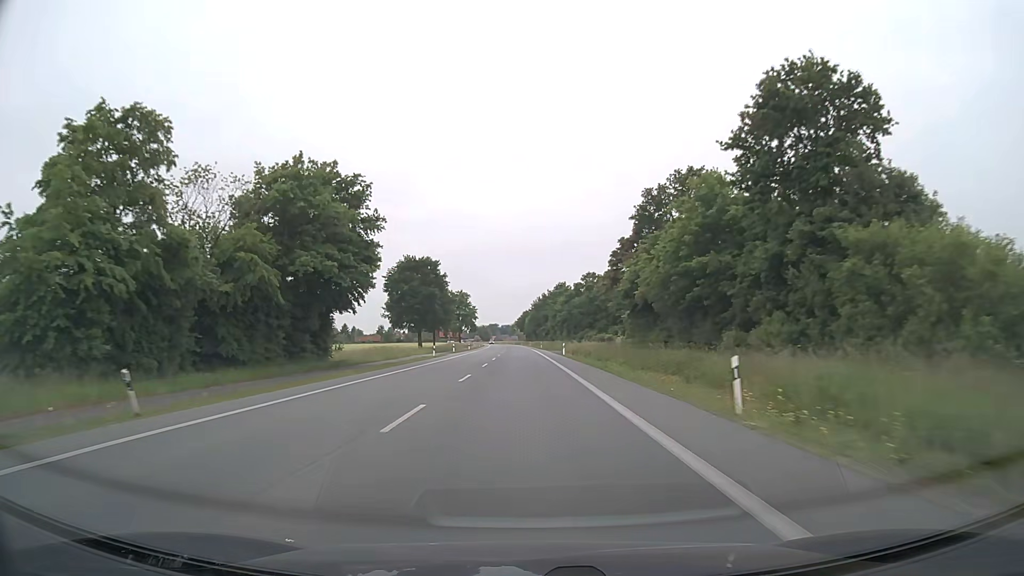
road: primary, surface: asphalt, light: Day
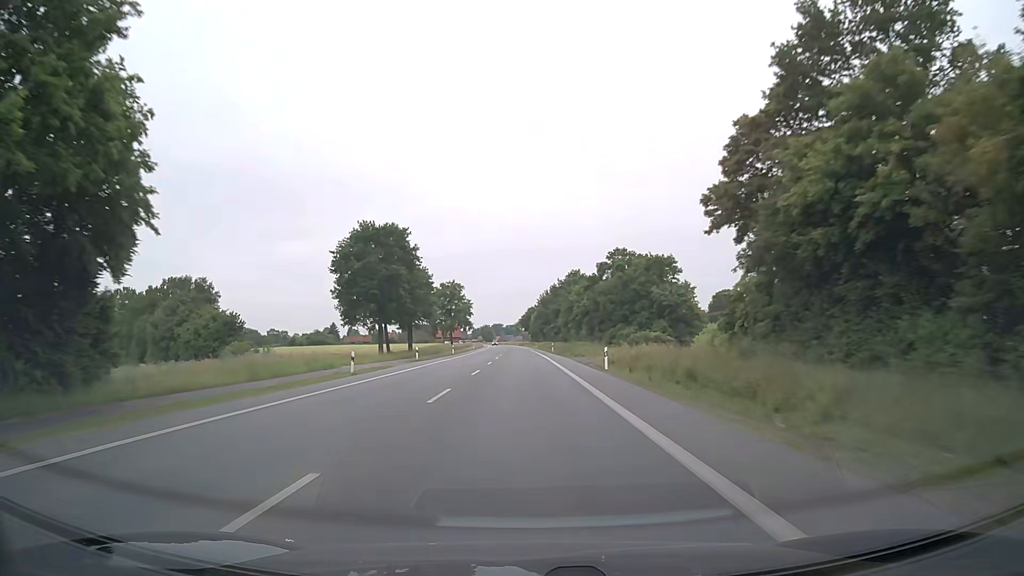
(-0.2, +31.1) m; 0°
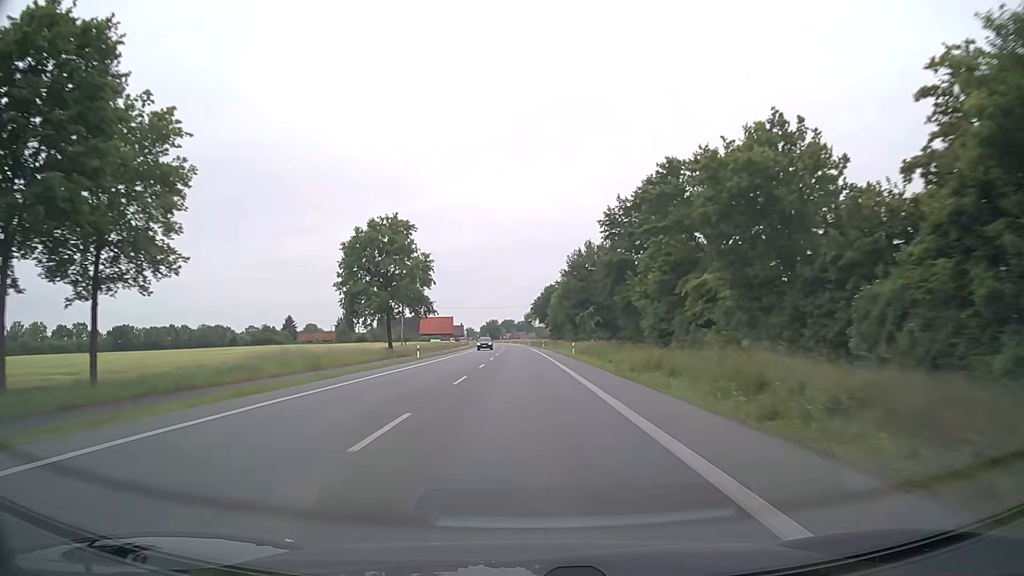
(-1.0, +78.4) m; -1°
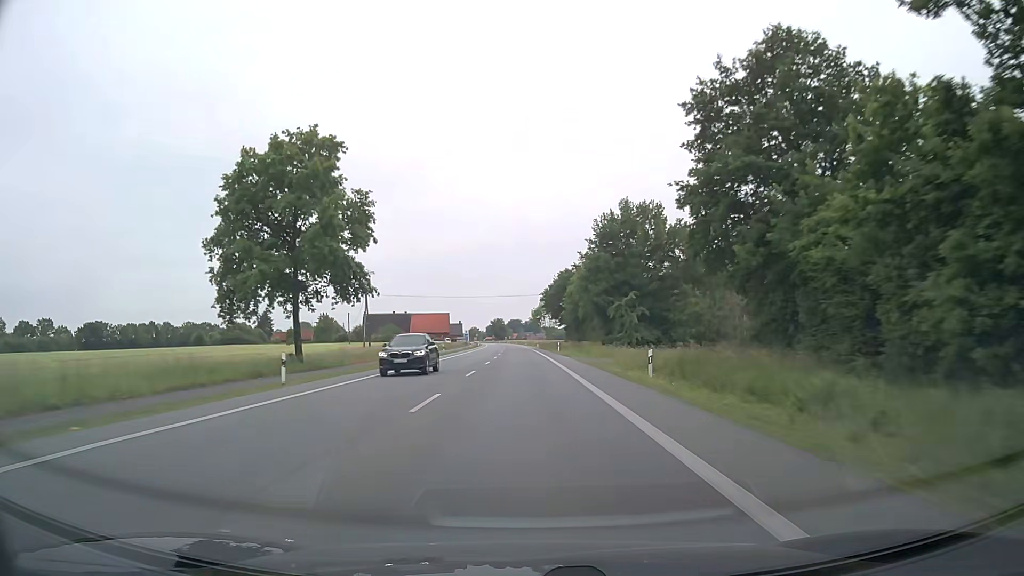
(-0.2, +31.5) m; -1°
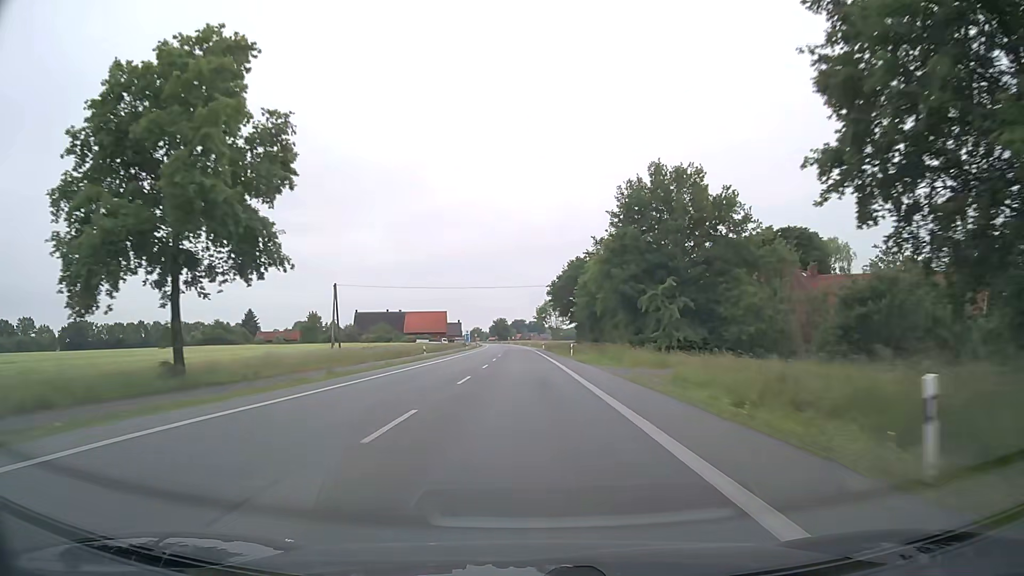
(0.0, +15.8) m; 0°
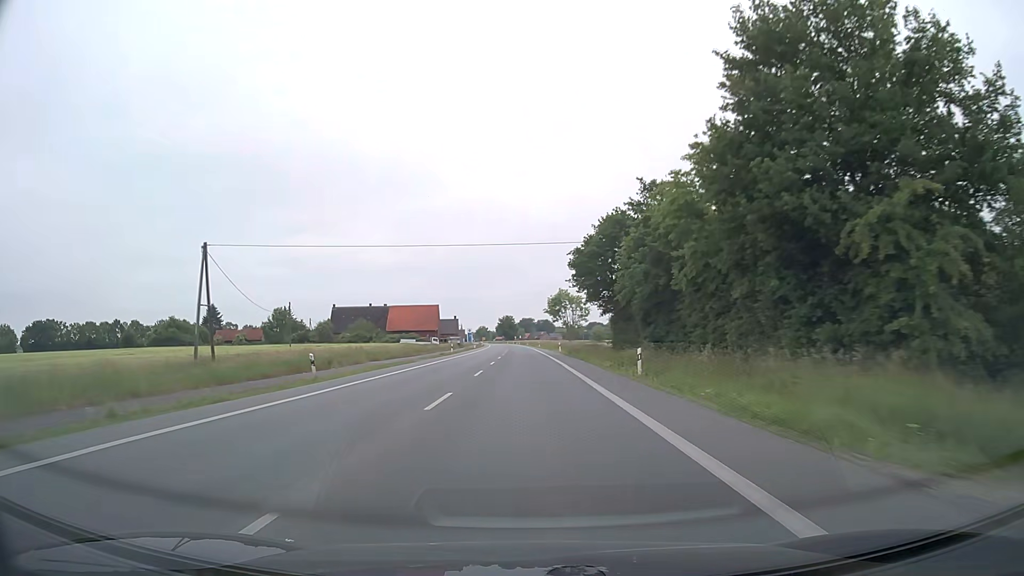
(-0.2, +31.6) m; -1°
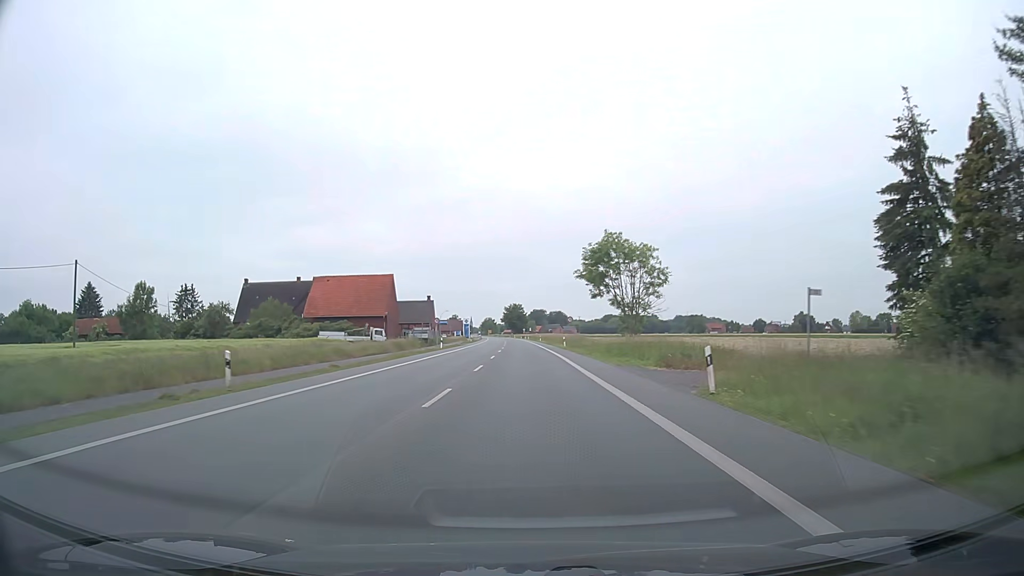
(-0.3, +60.0) m; -1°
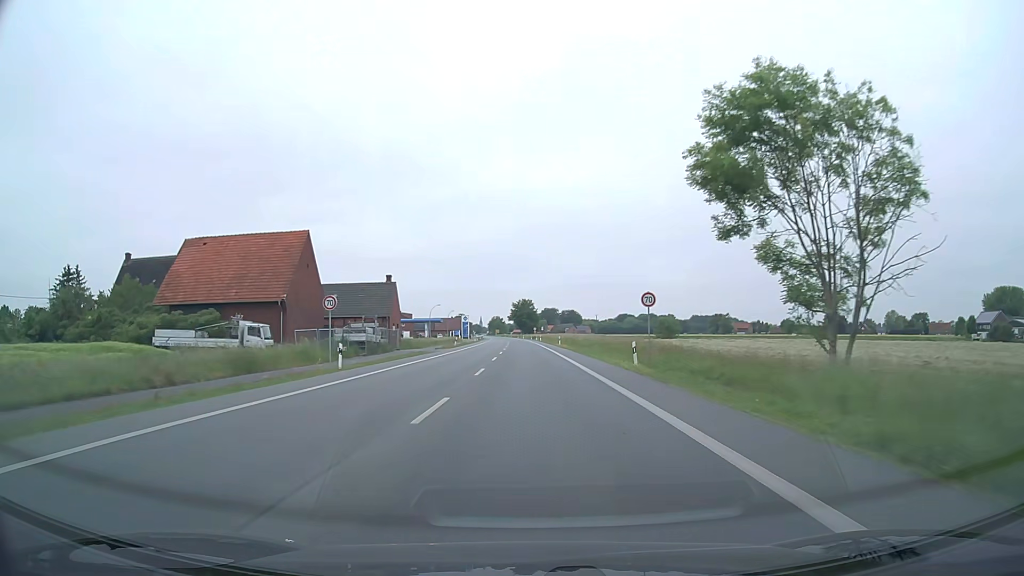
(-0.3, +38.8) m; -1°
(0, +10) (0, +20) (0, +30) (0, +40) (0, +50) (-1, +60) (-1, +70) (-1, +80) (-1, +90) (-1, +100) m
